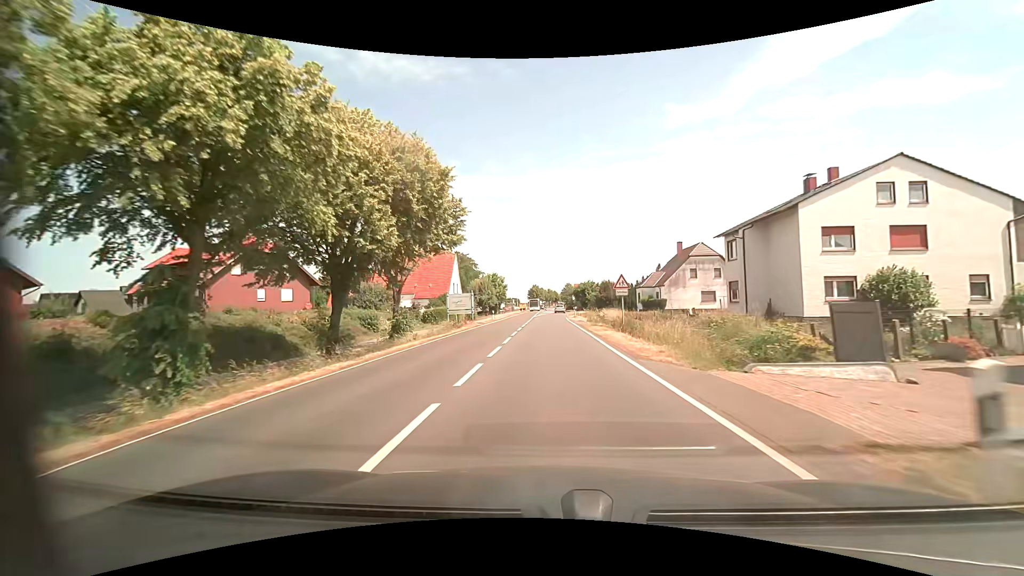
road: primary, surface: asphalt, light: Day
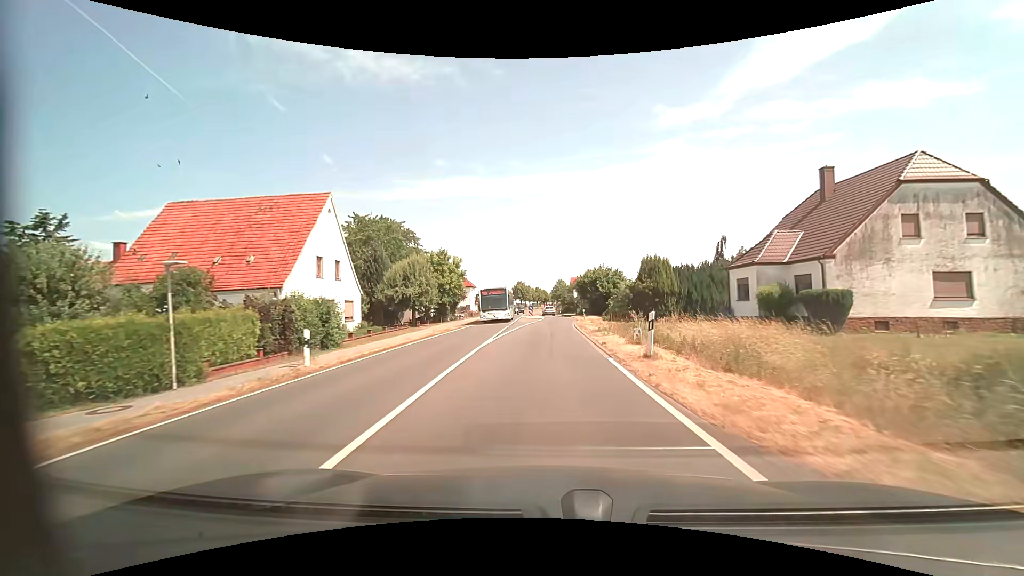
(+0.4, +41.4) m; +2°
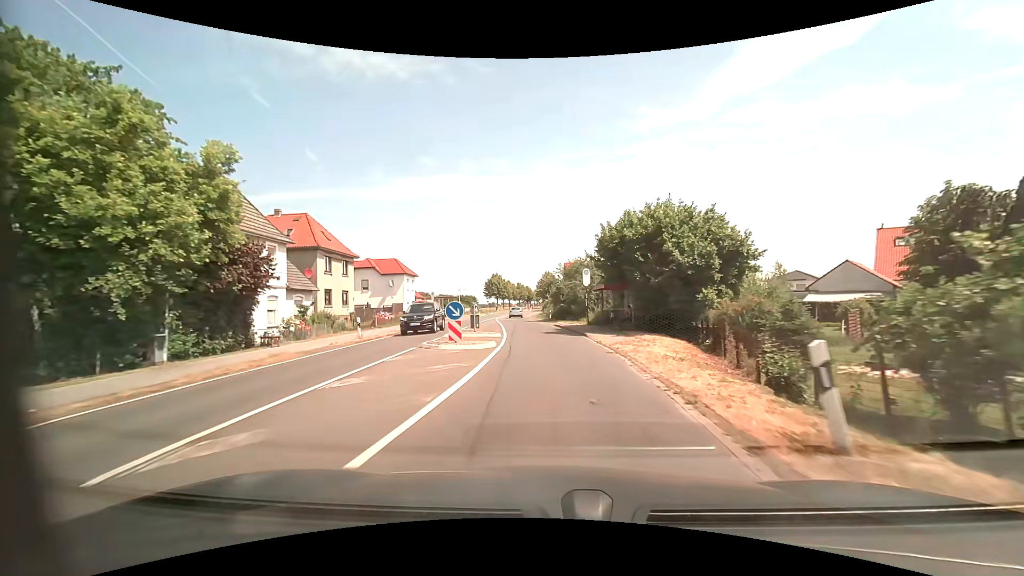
(+0.7, +41.2) m; +2°
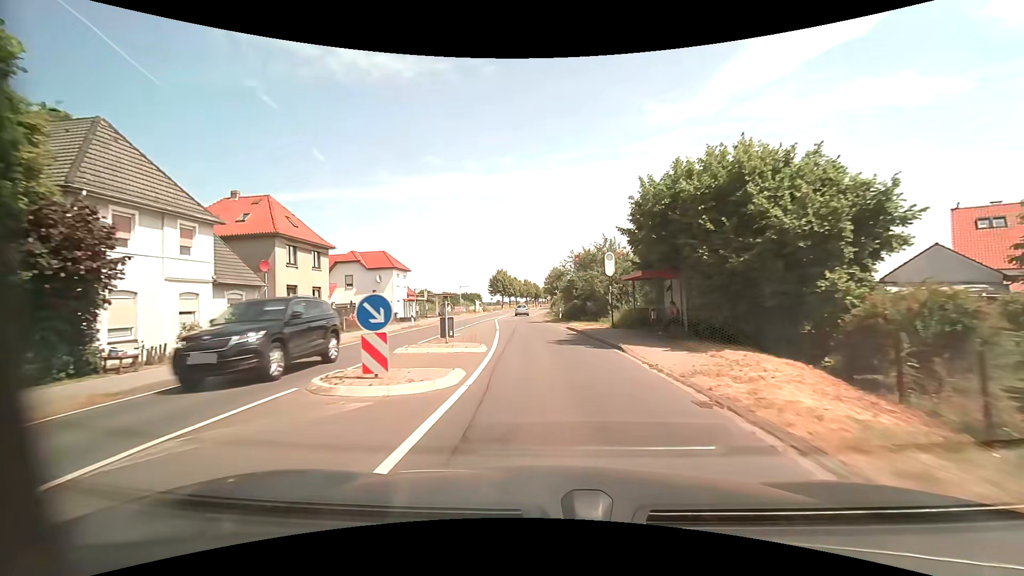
(-0.1, +8.2) m; -1°
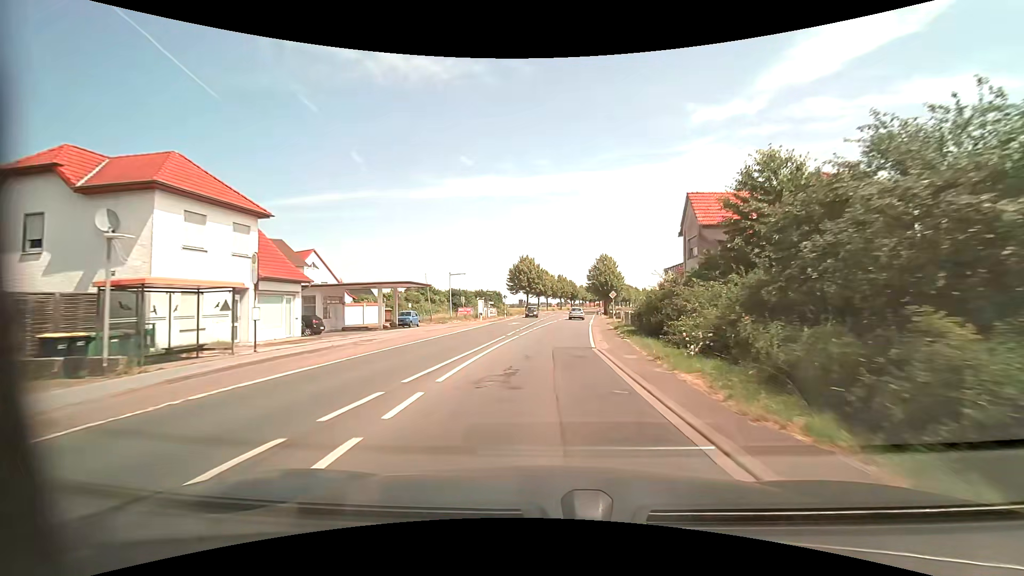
(-2.0, +41.1) m; -4°
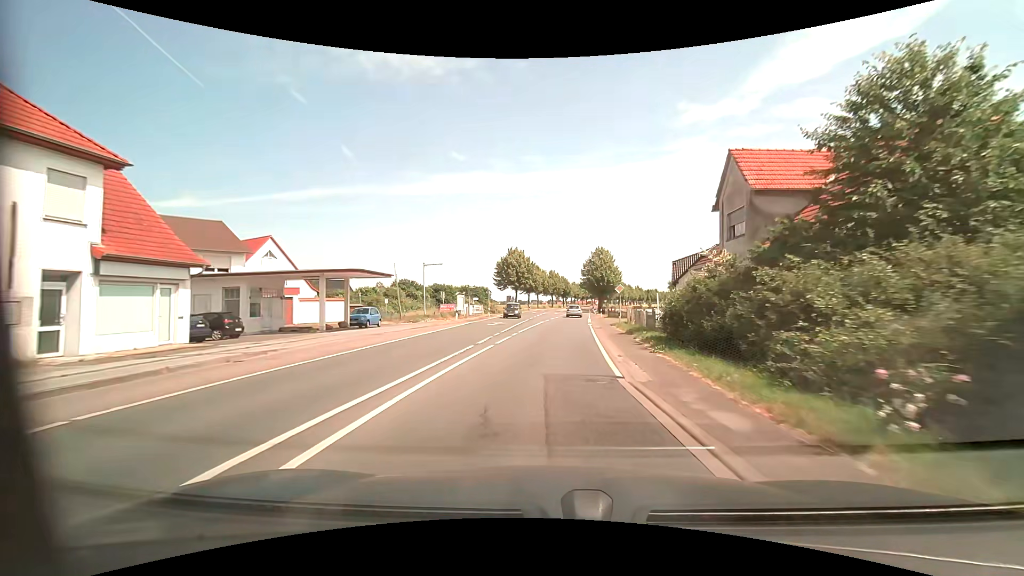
(+0.1, +8.2) m; +1°
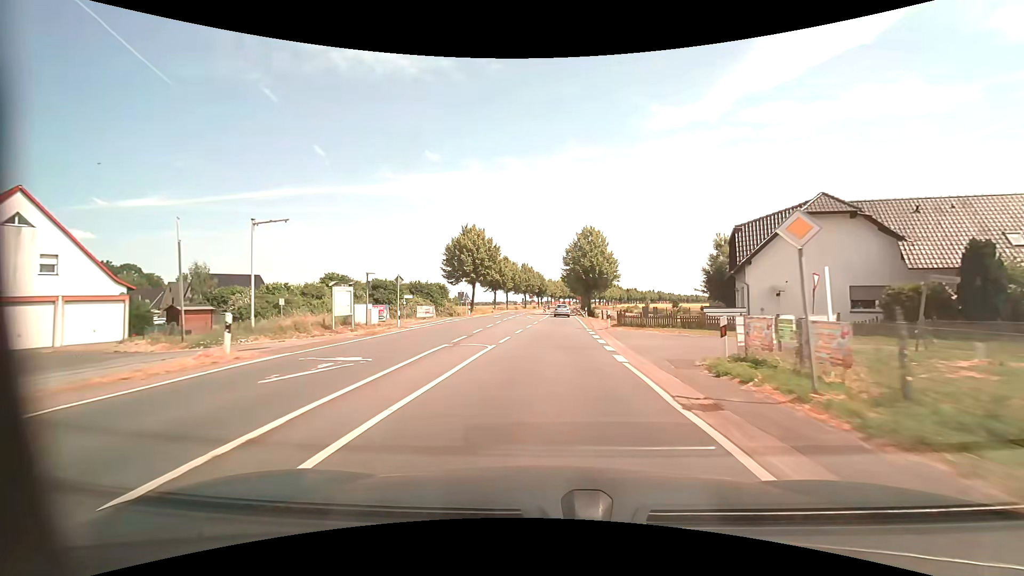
(+0.8, +24.7) m; +3°
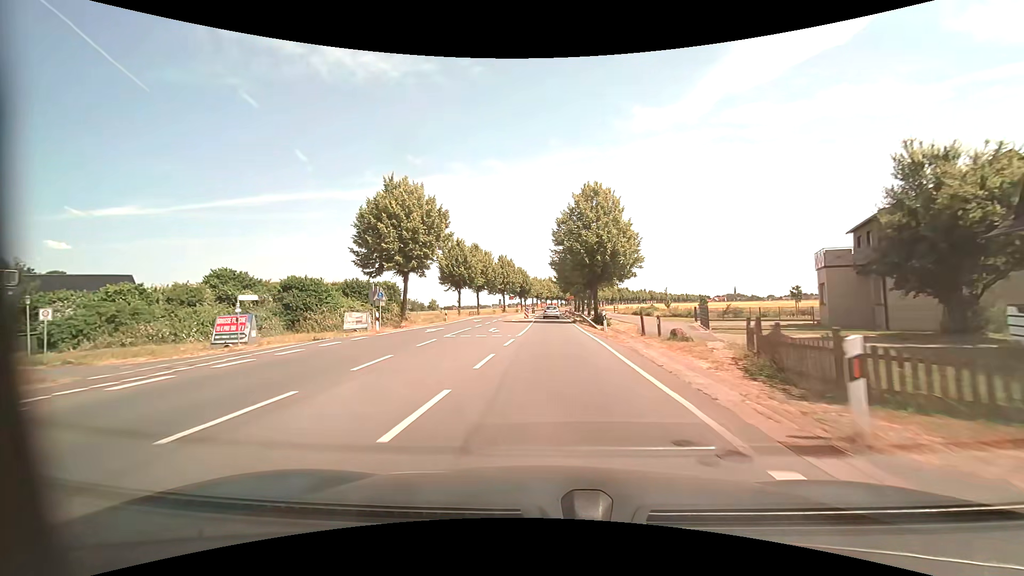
(+0.5, +24.7) m; +2°
(0, +10) (0, +20) (0, +30) (0, +40) (0, +50) (0, +60) (+1, +70) (+1, +80) (+1, +90) (+1, +100) m
